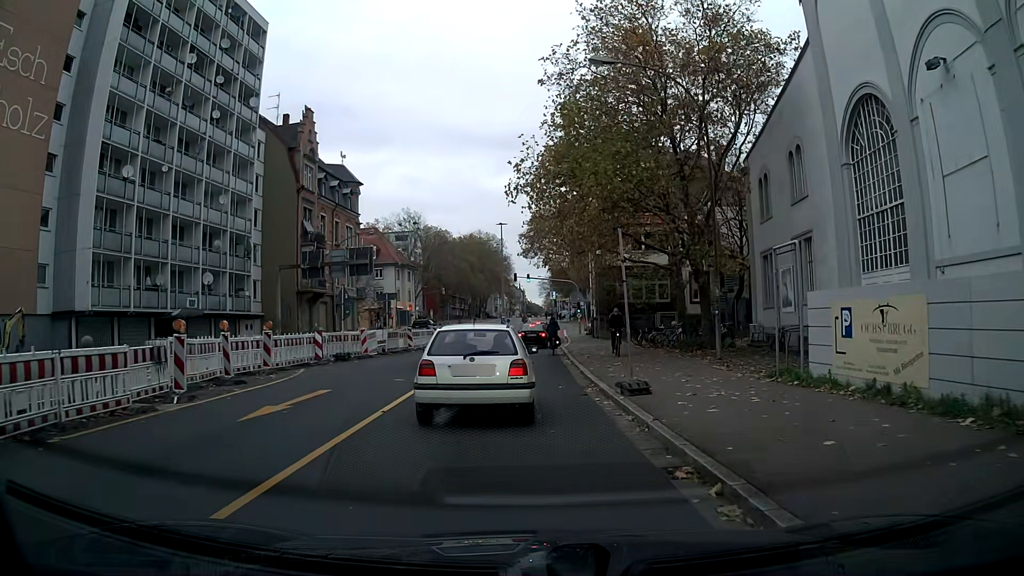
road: secondary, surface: asphalt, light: Day
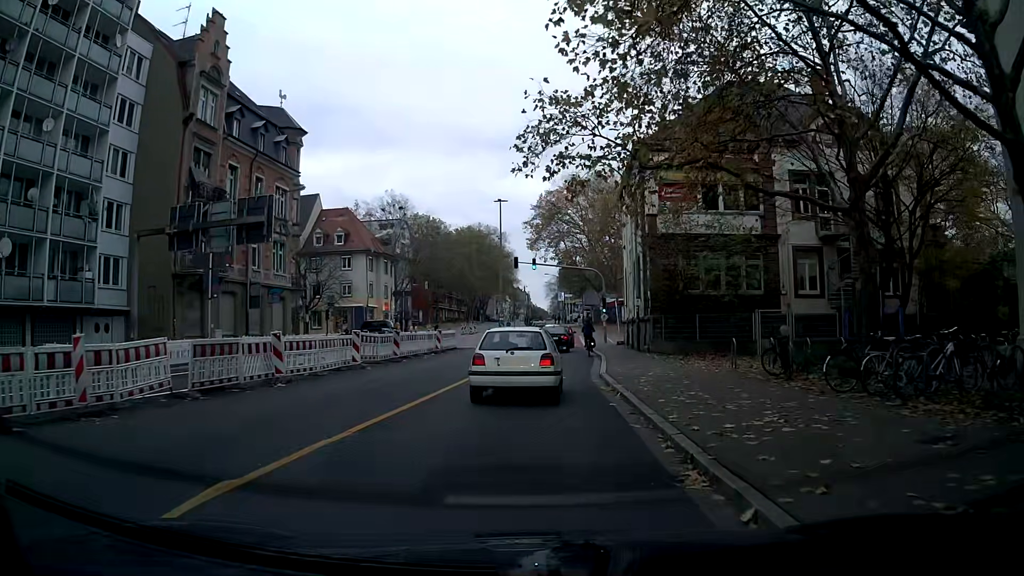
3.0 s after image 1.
(+0.2, +20.0) m; +1°
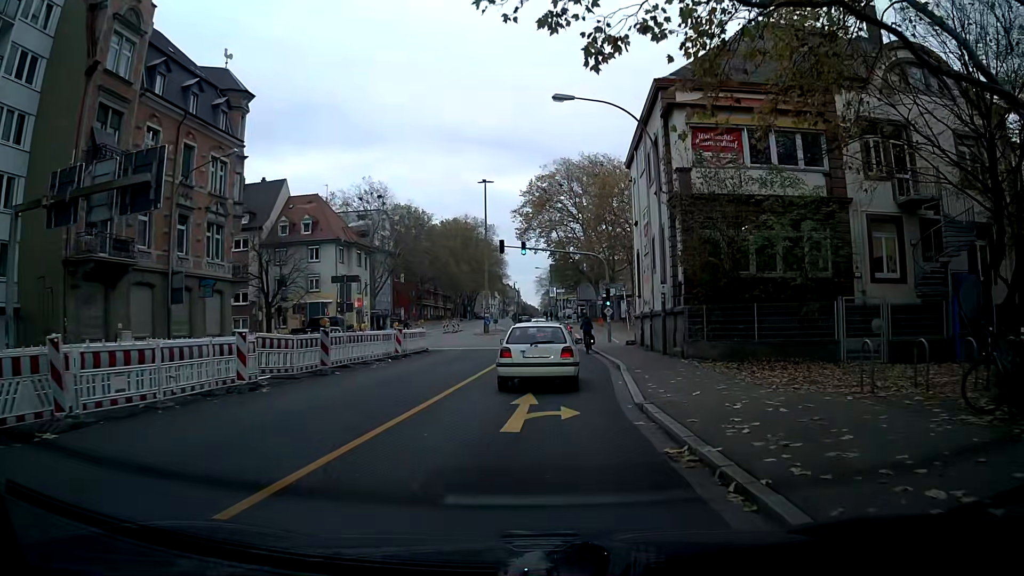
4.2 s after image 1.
(0.0, +8.5) m; 0°
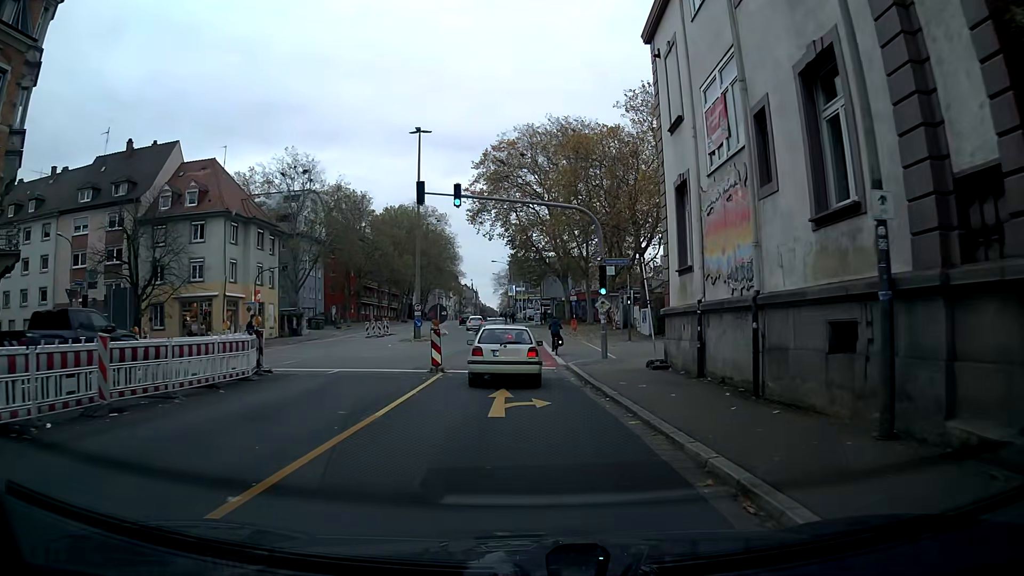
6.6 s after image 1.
(+0.5, +17.8) m; +2°
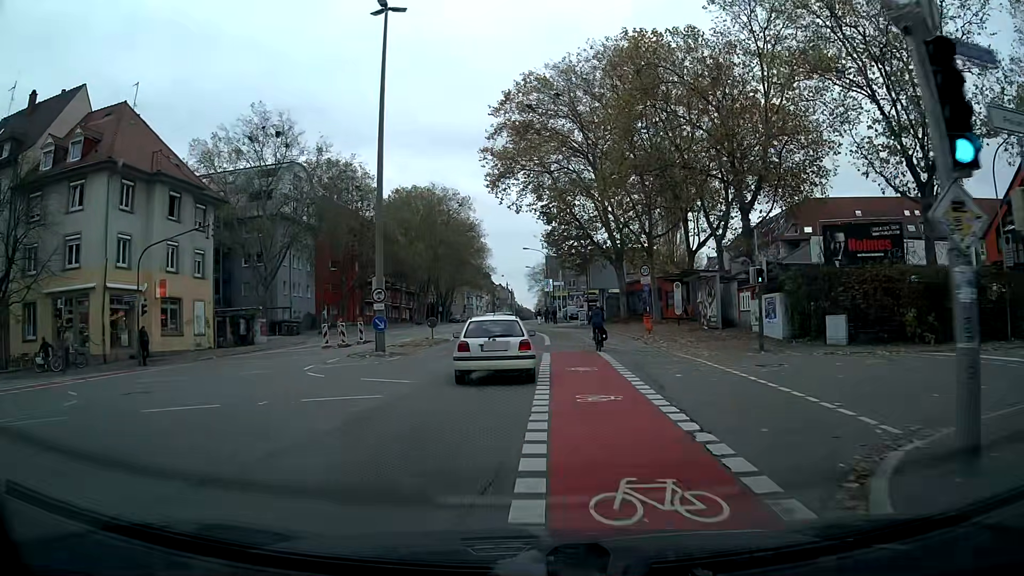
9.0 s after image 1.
(-0.4, +20.0) m; -3°
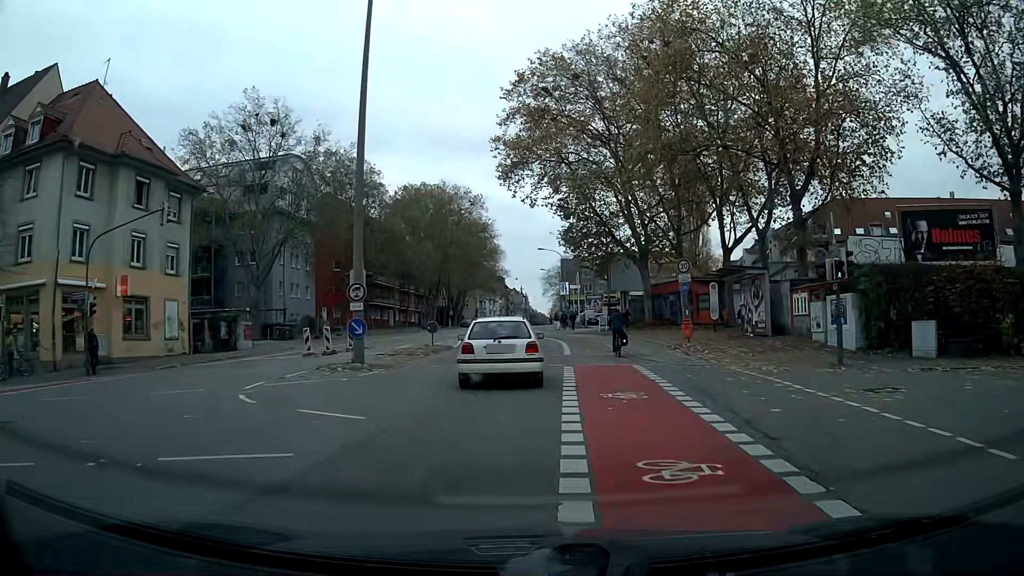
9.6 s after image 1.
(0.0, +5.4) m; -1°
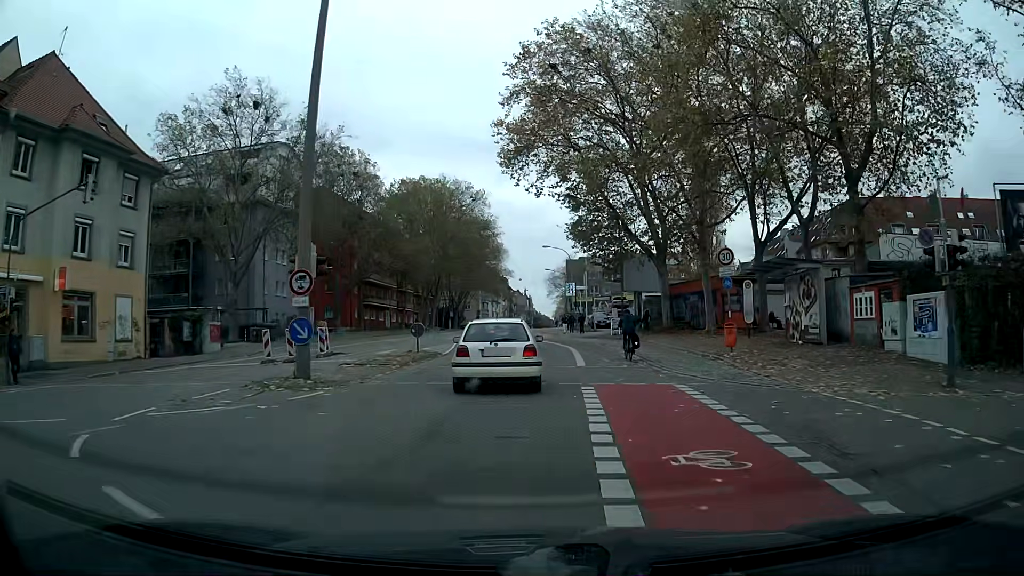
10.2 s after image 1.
(0.0, +5.4) m; 0°
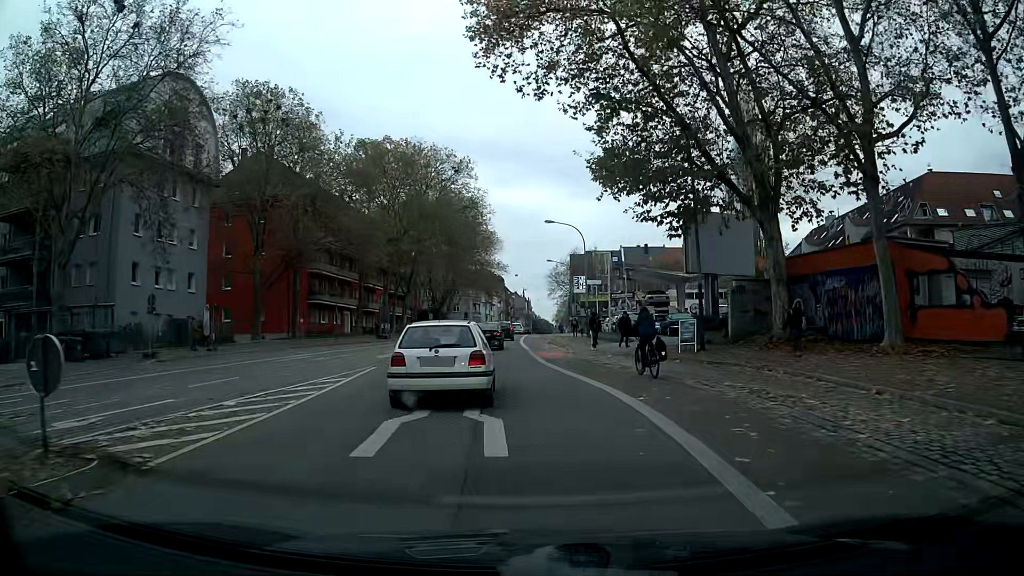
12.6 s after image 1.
(+0.1, +22.3) m; -1°
(0, +10) (-1, +20) (-1, +30) (-2, +40) (-2, +50) (-2, +60) (-1, +70) (-1, +80) (0, +90) (0, +100) m
